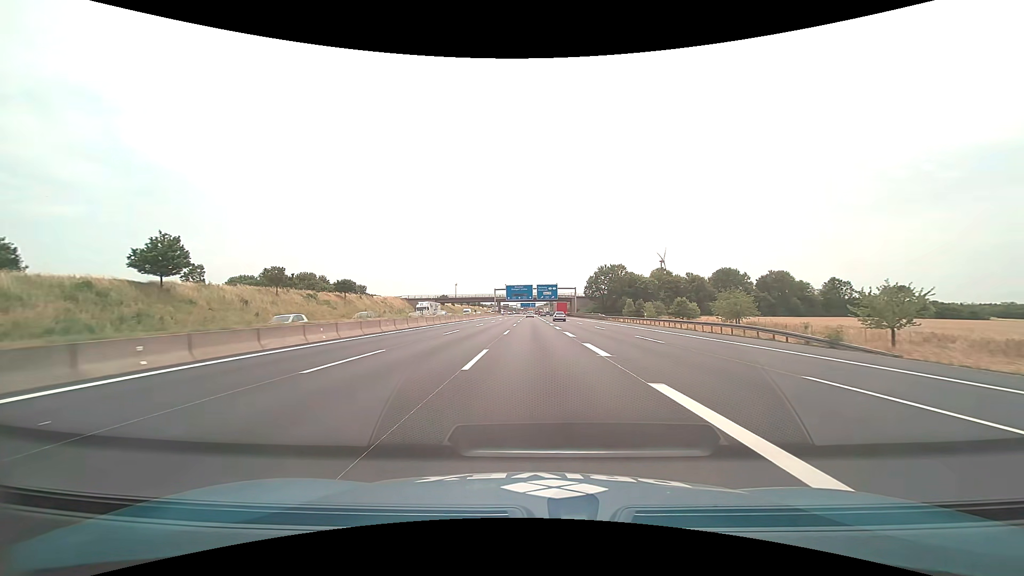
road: motorway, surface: asphalt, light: Day
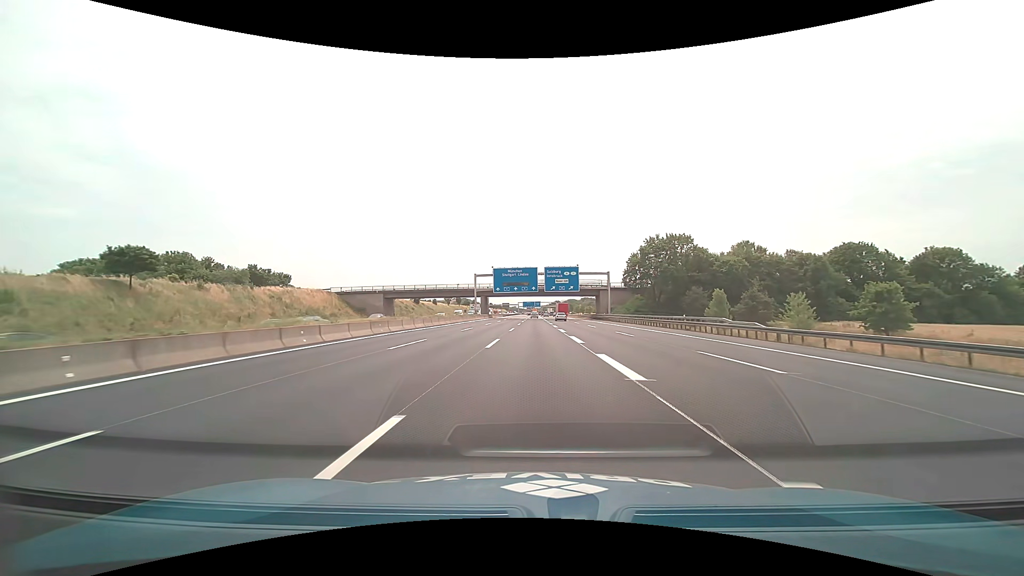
(-0.2, +65.1) m; 0°
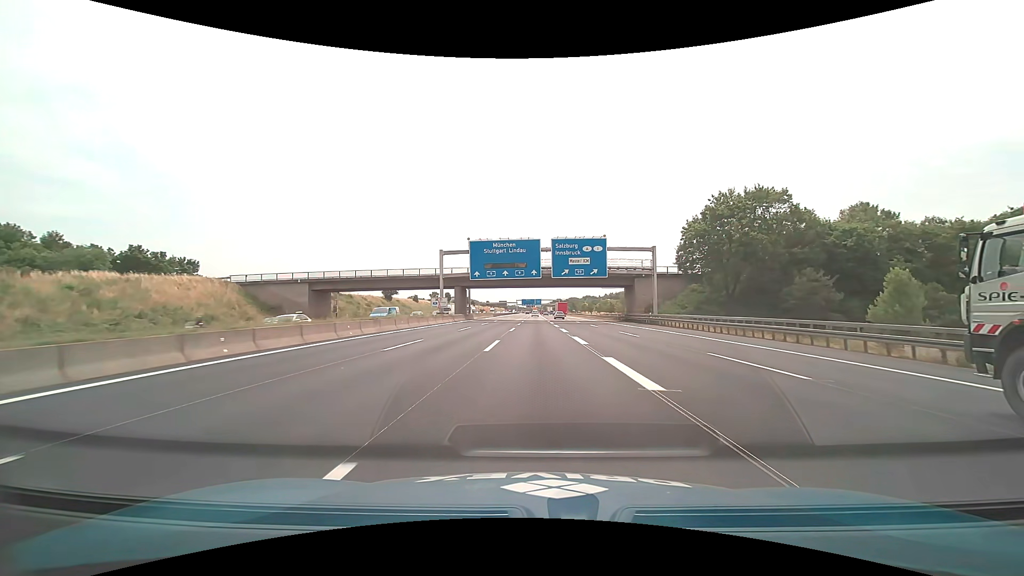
(-0.1, +37.1) m; 0°
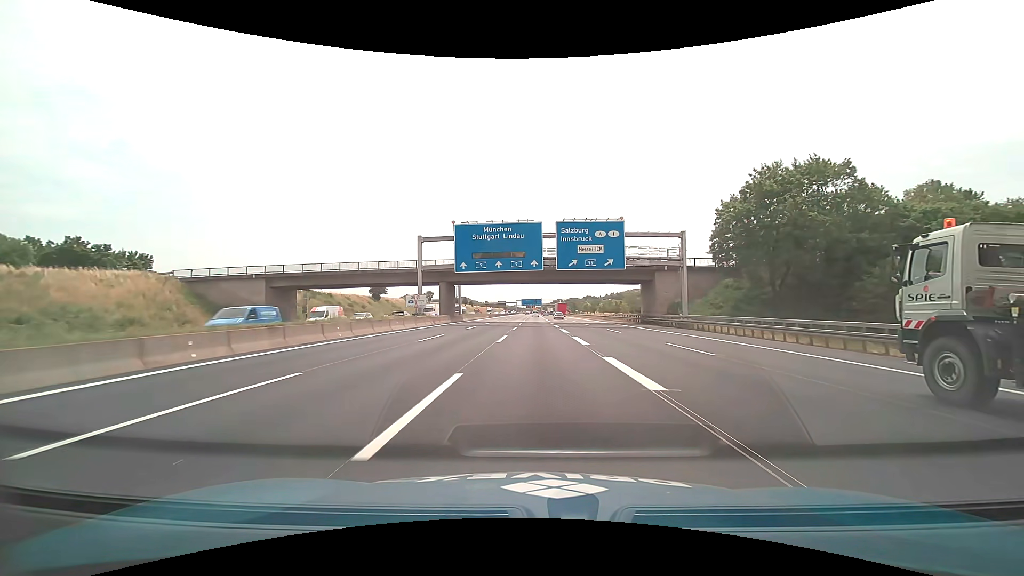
(0.0, +12.0) m; 0°
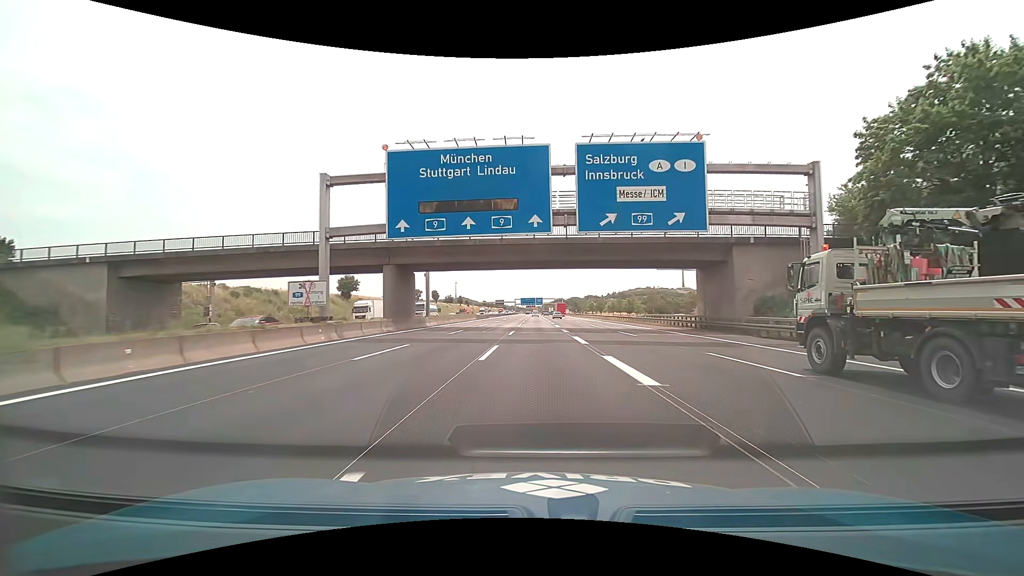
(0.0, +23.2) m; 0°
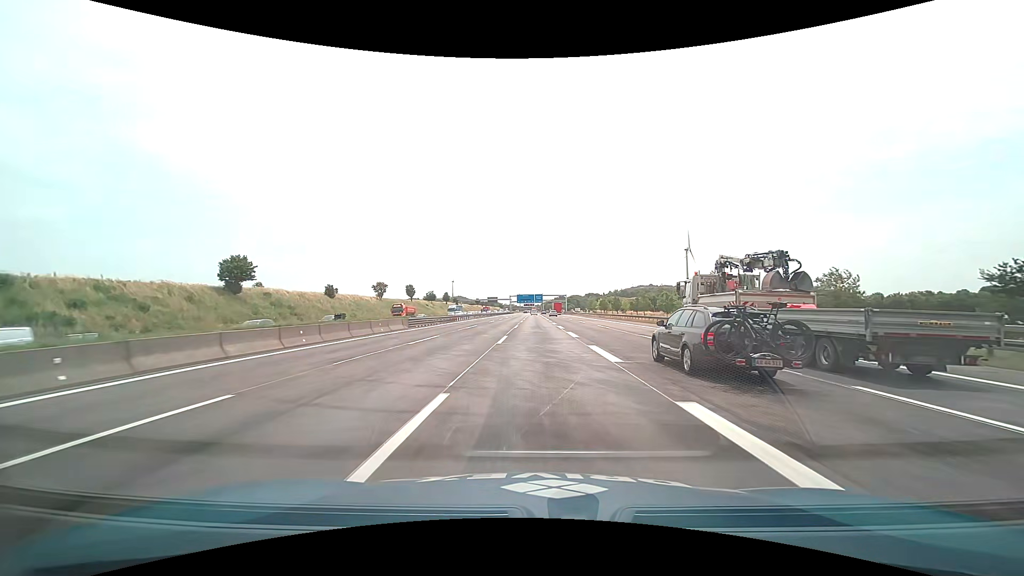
(0.0, +43.9) m; -1°
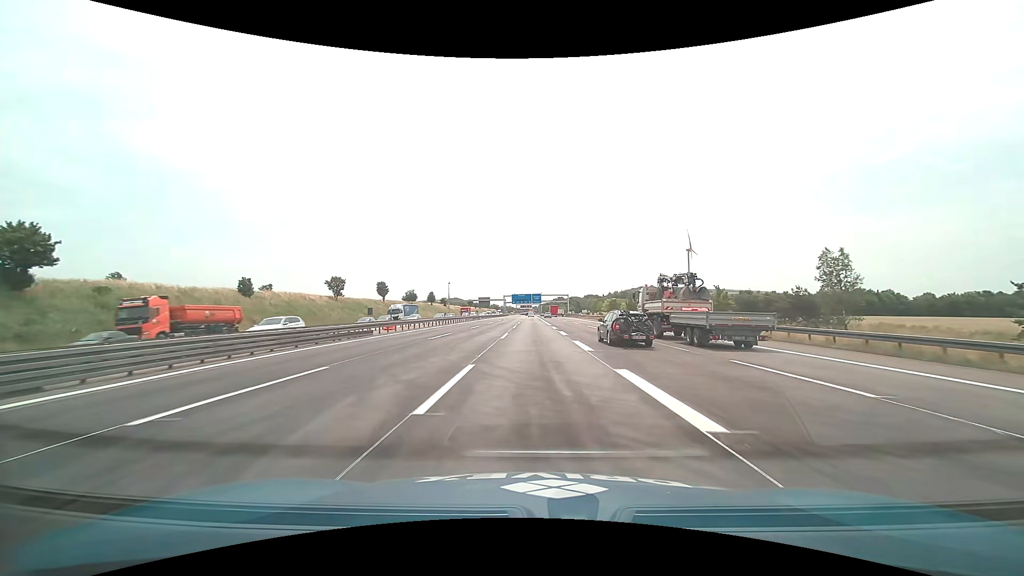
(+0.7, +31.4) m; +2°
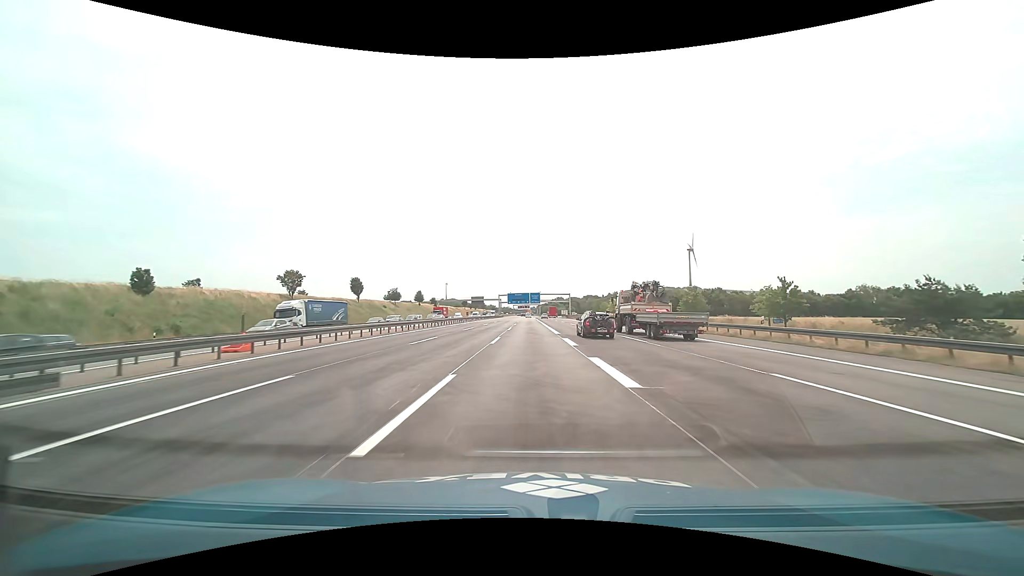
(+0.1, +20.7) m; 0°
(0, +10) (0, +20) (0, +30) (0, +40) (0, +50) (0, +60) (-1, +70) (-1, +80) (-1, +90) (-1, +100) m
